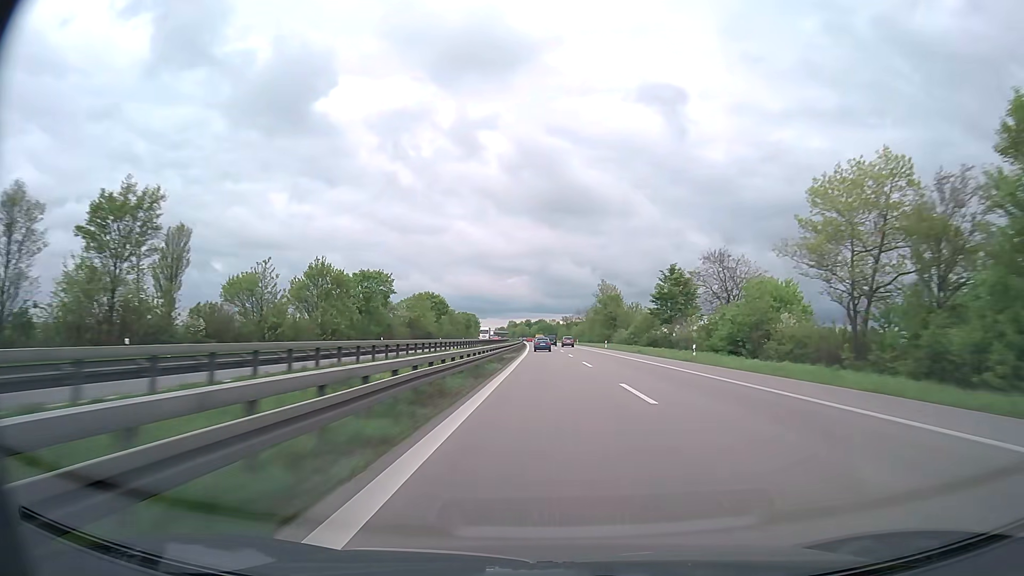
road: trunk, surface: asphalt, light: Day
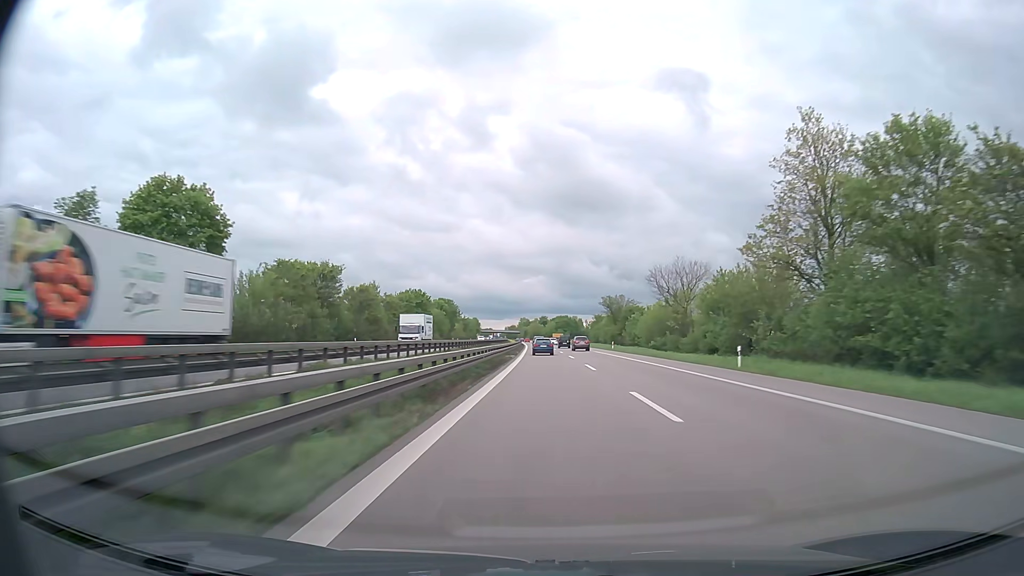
(-1.3, +110.8) m; -1°
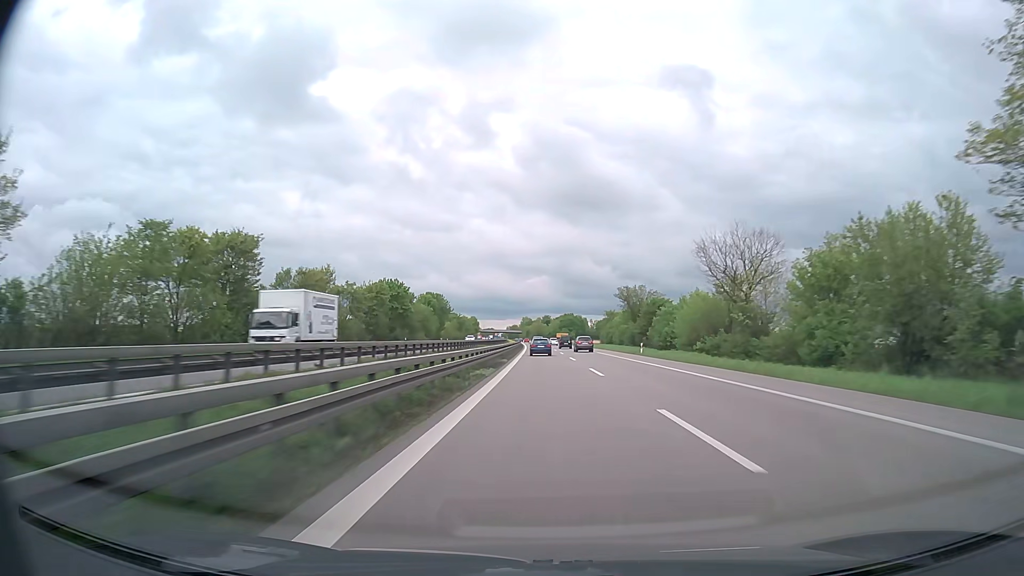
(0.0, +22.1) m; 0°
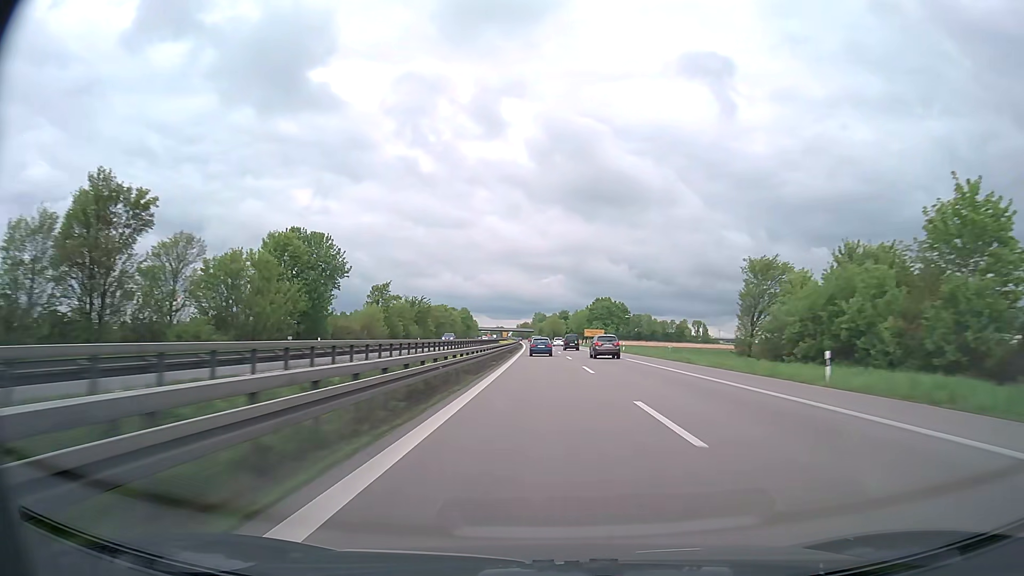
(-1.1, +88.2) m; -1°
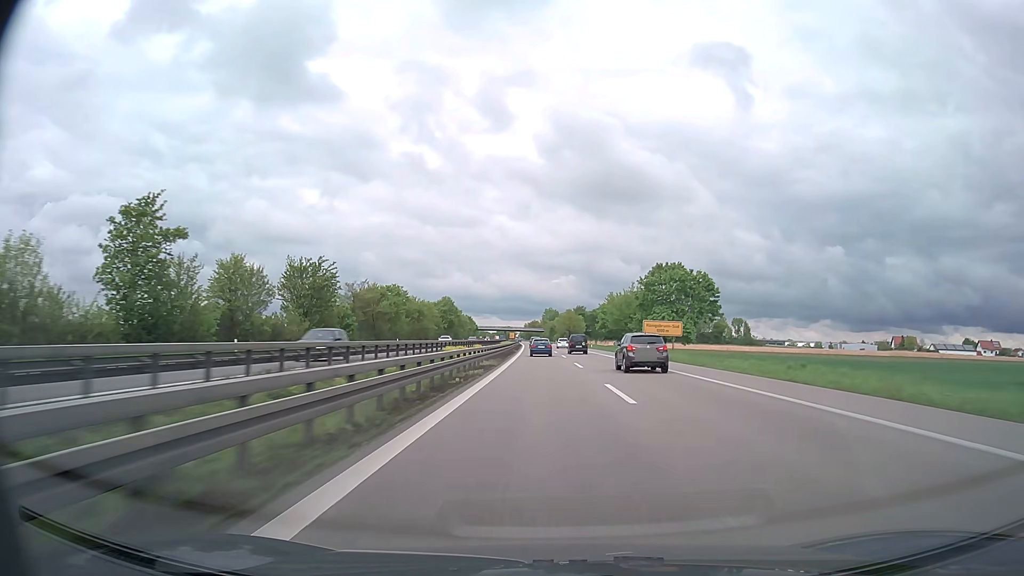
(-0.6, +66.2) m; -1°
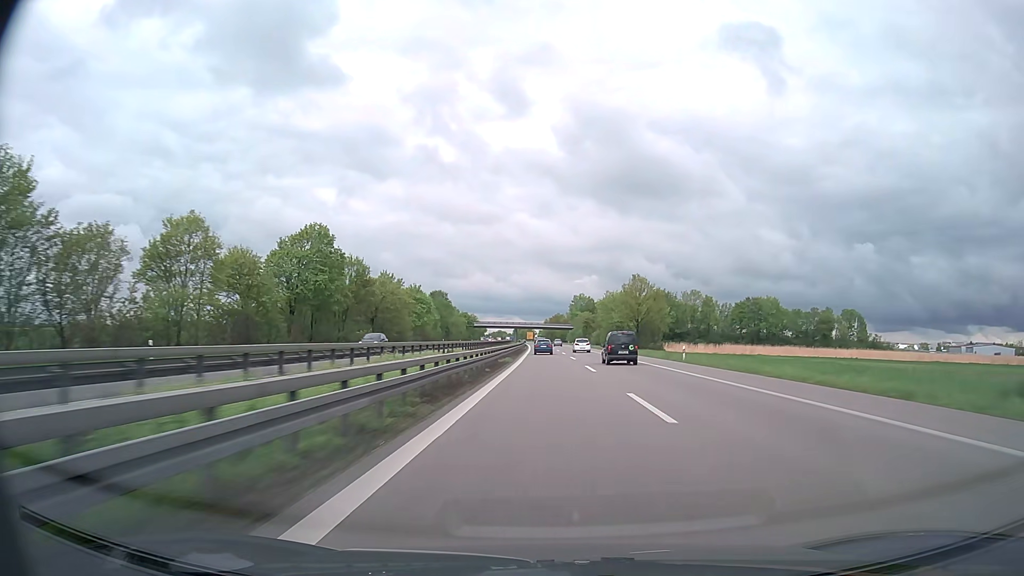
(-2.0, +111.2) m; -2°
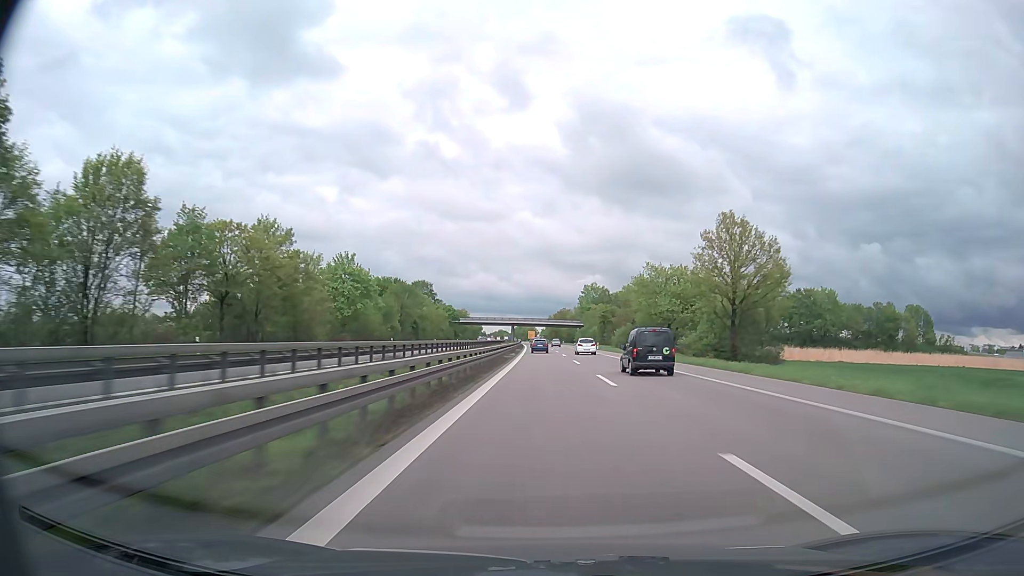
(-0.1, +45.1) m; 0°
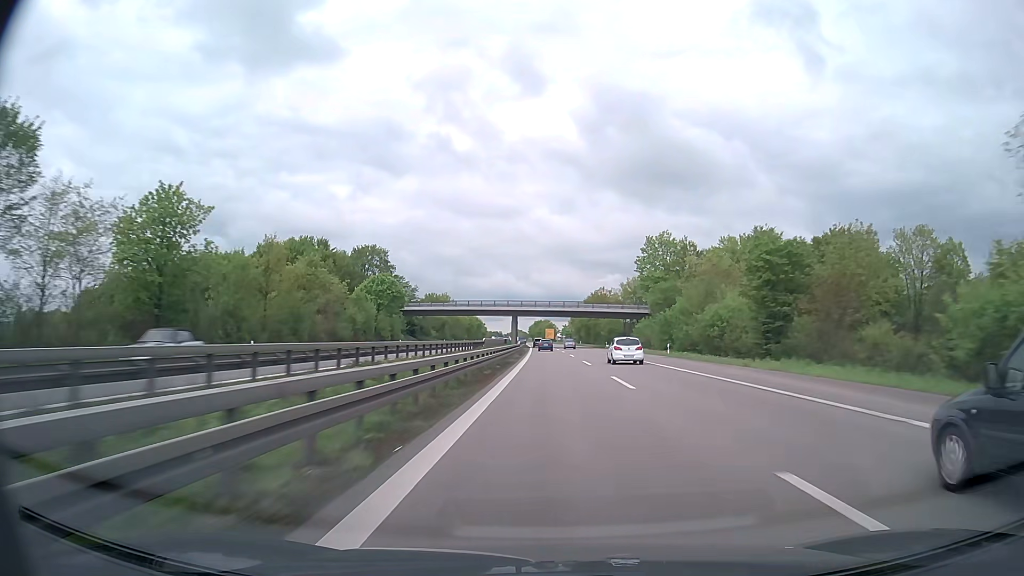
(-1.4, +91.2) m; -2°
(0, +10) (0, +20) (0, +30) (0, +40) (0, +50) (0, +60) (0, +70) (0, +80) (-1, +90) (-1, +100) m
